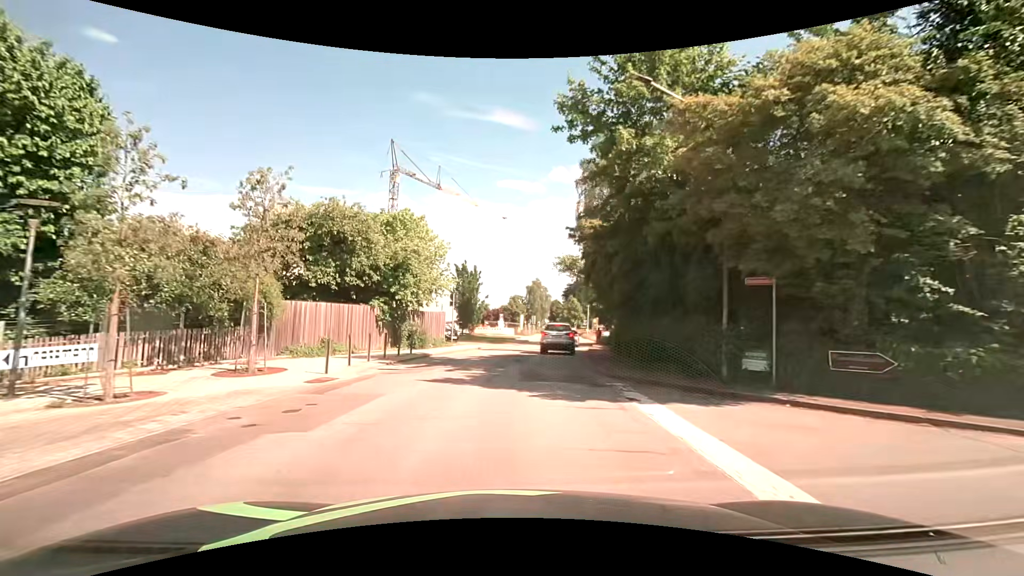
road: secondary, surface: asphalt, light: Day
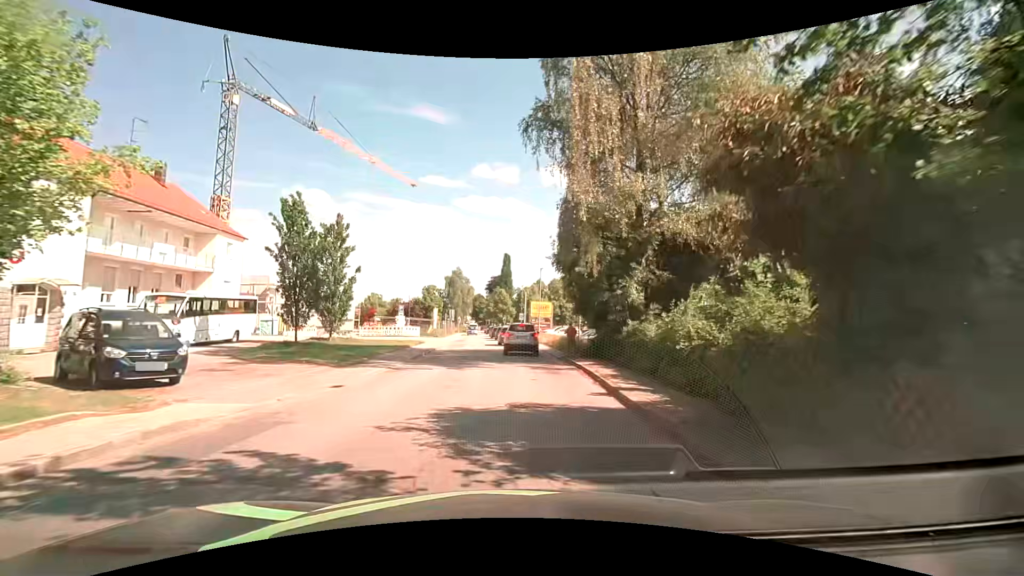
(+2.1, +25.1) m; +10°
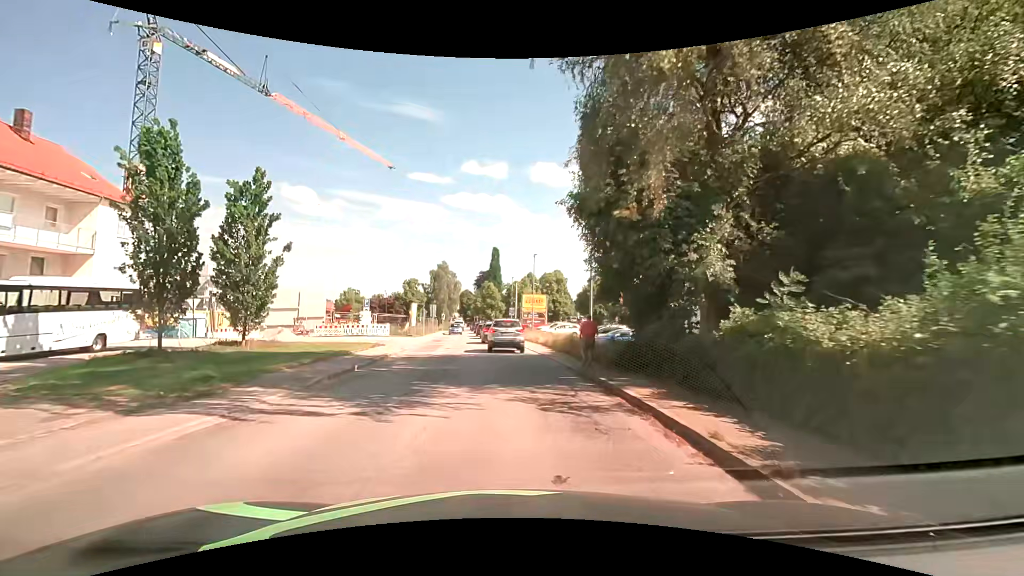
(+0.1, +9.0) m; +1°
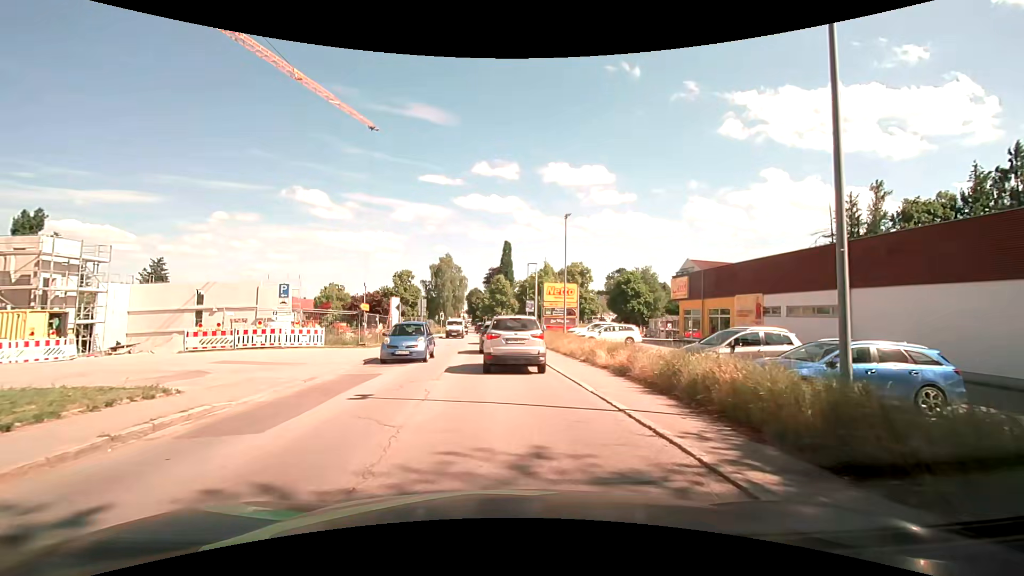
(-0.3, +18.4) m; -2°
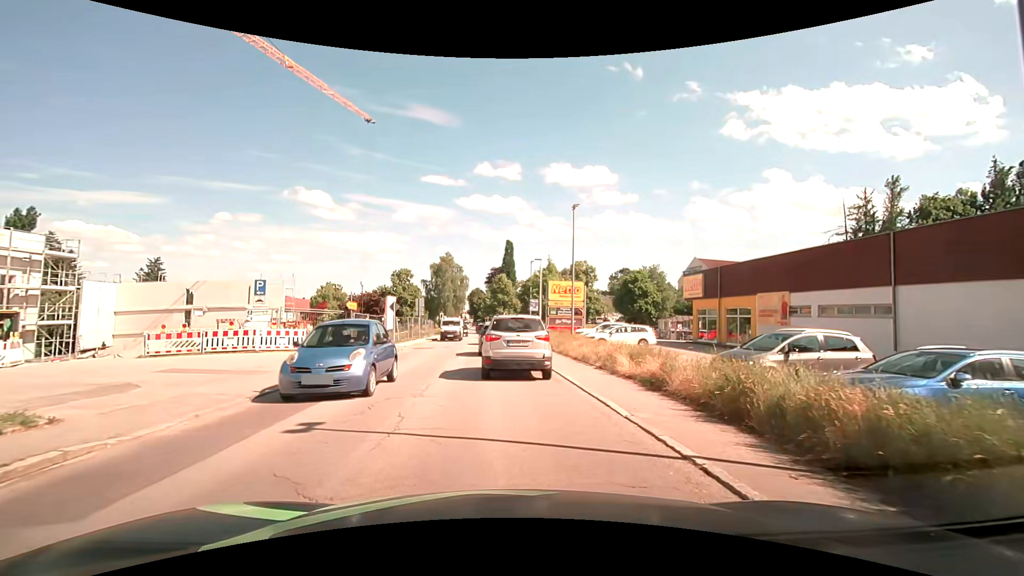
(0.0, +2.7) m; 0°
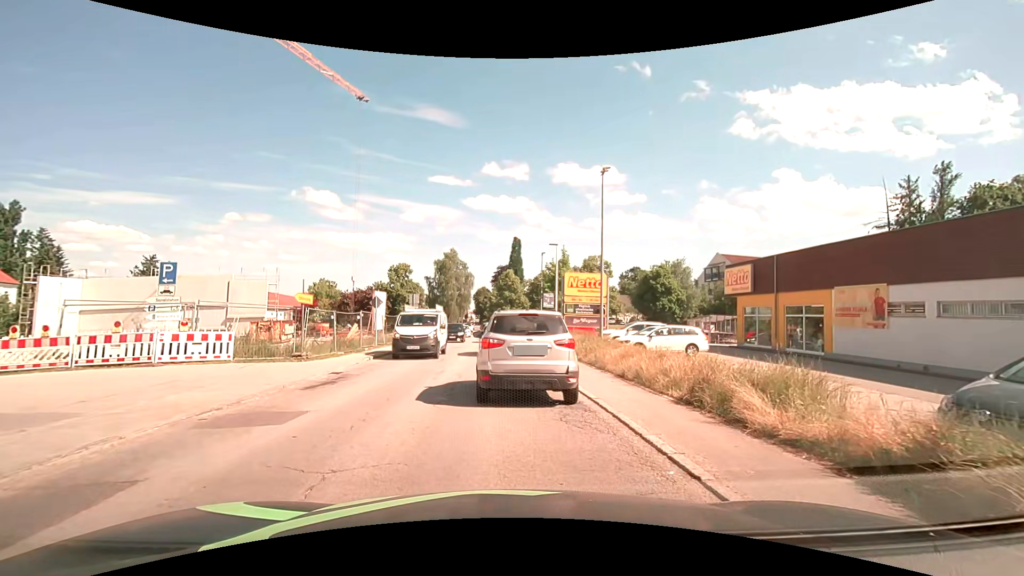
(-0.1, +6.8) m; -1°
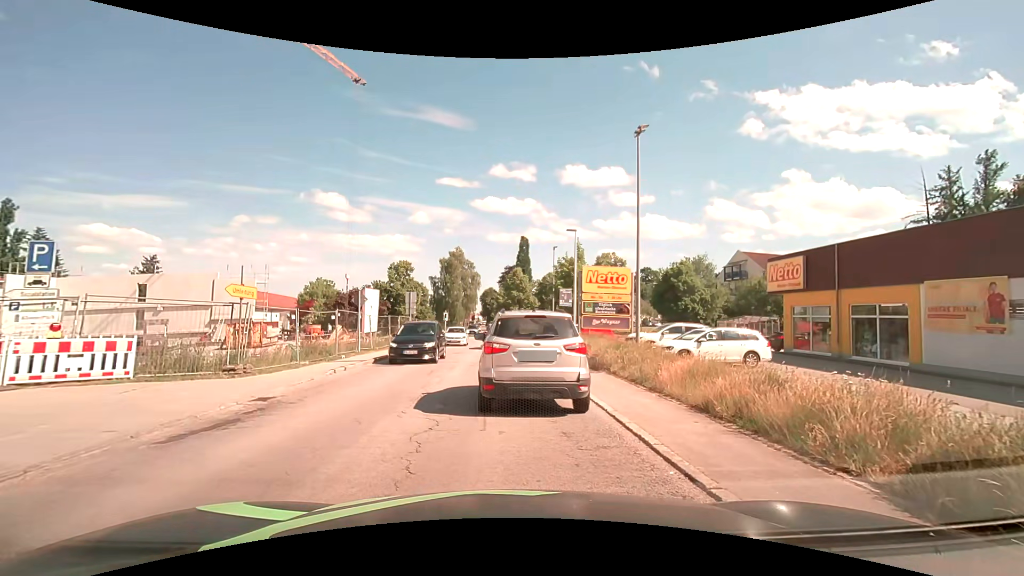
(0.0, +4.8) m; 0°
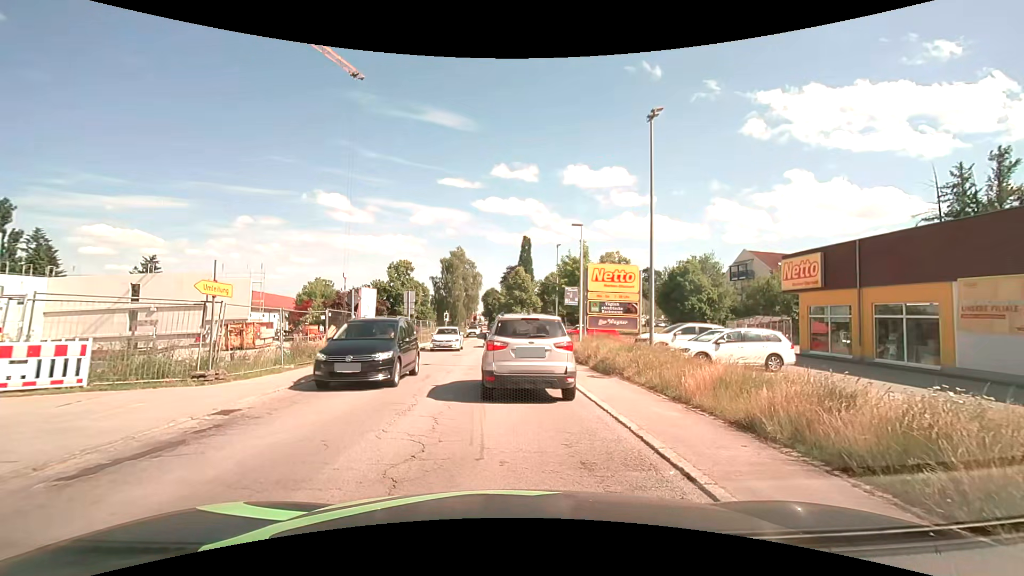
(0.0, +1.4) m; 0°
(0, +10) (0, +20) (-1, +30) (-1, +40) (-1, +50) (-2, +60) (-2, +70) (-2, +80) (-3, +90) (-3, +100) m
